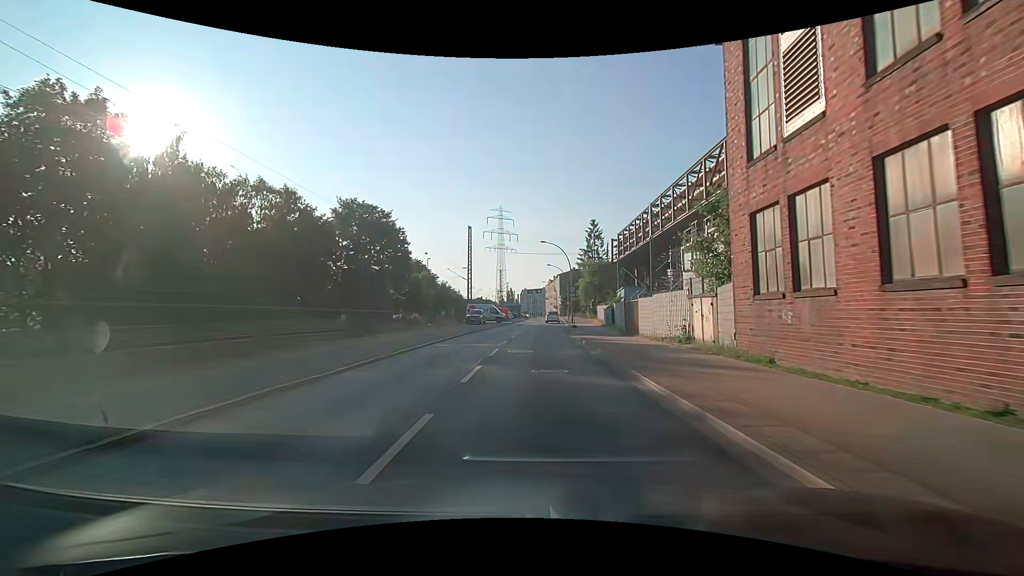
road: secondary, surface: asphalt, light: Day
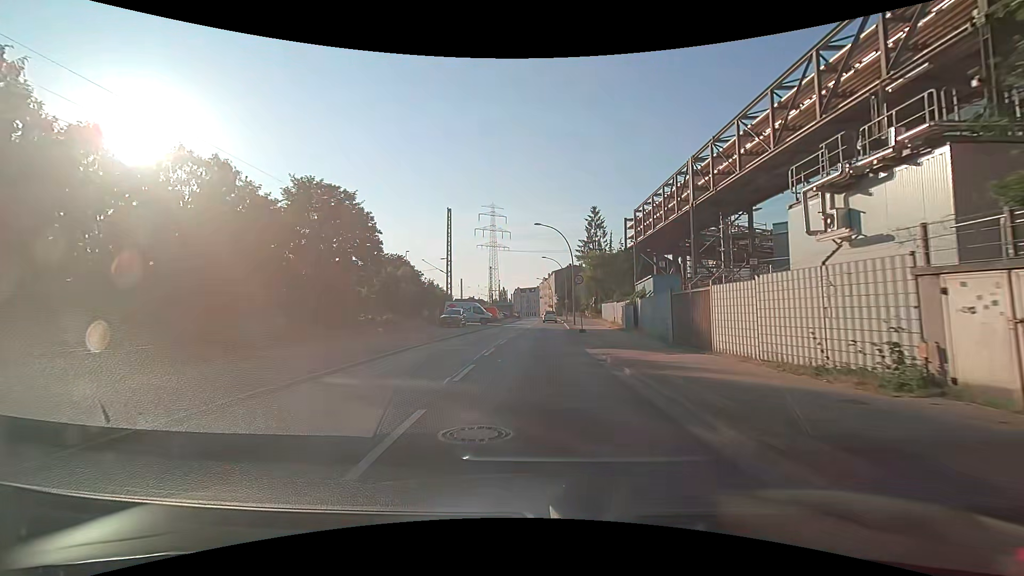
(0.0, +11.7) m; 0°
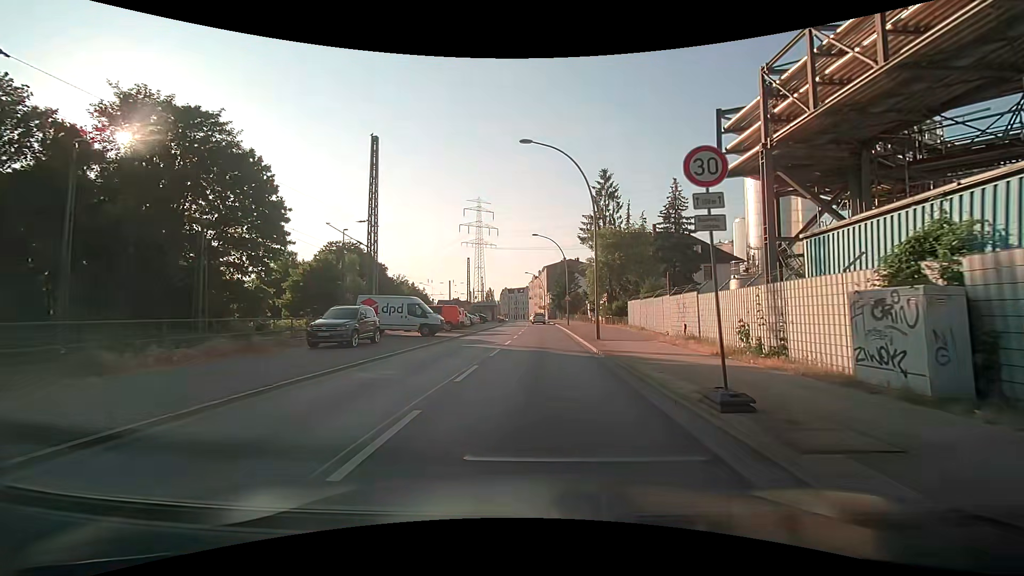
(+0.1, +23.7) m; +2°
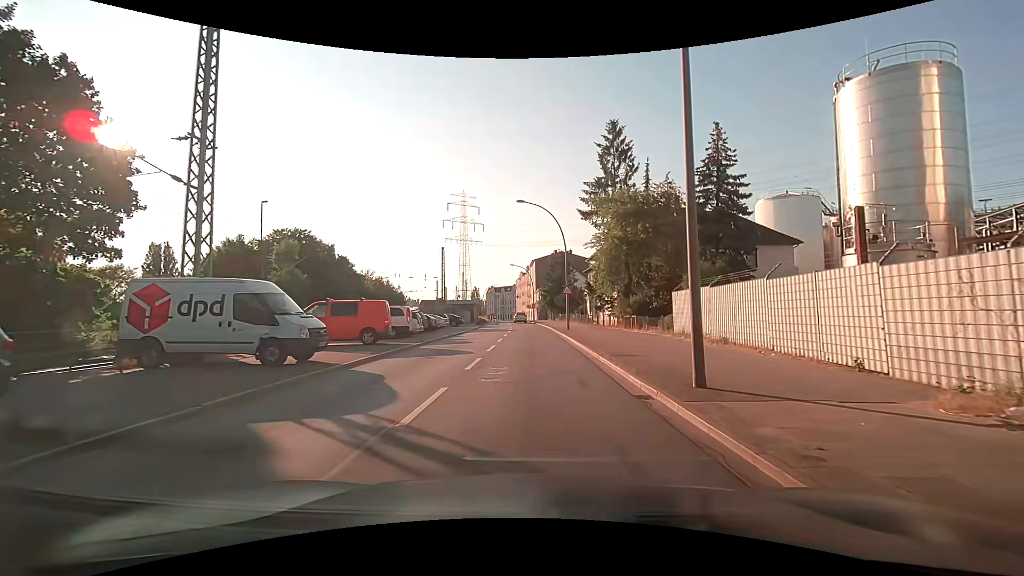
(0.0, +15.9) m; 0°
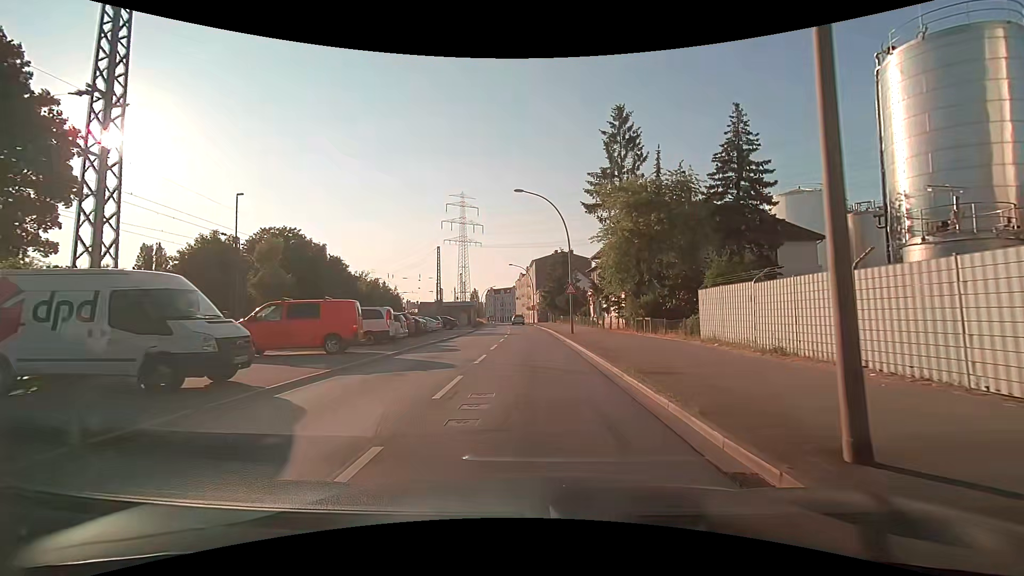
(+0.1, +3.9) m; 0°
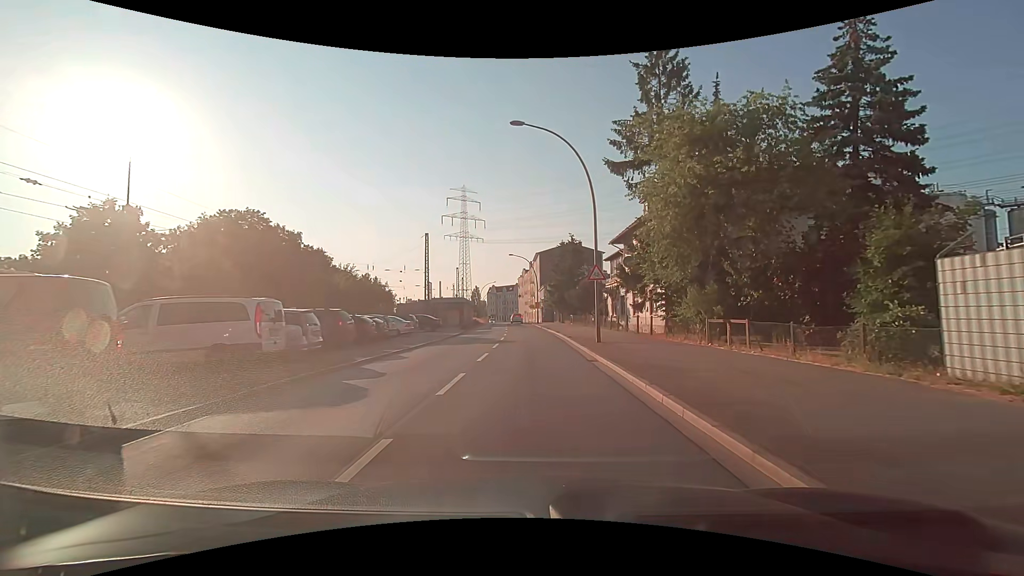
(+0.1, +11.8) m; 0°
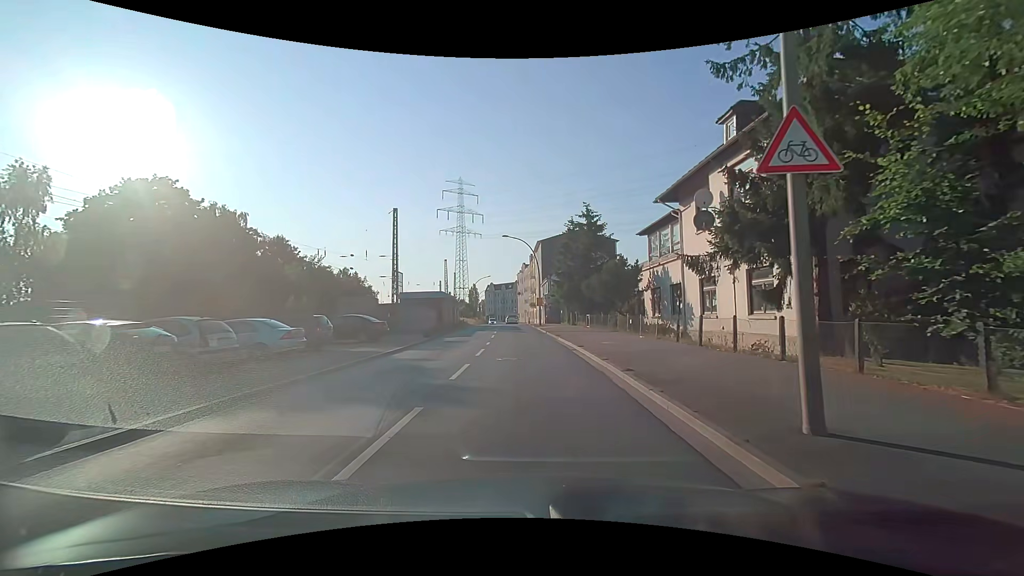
(0.0, +16.3) m; 0°
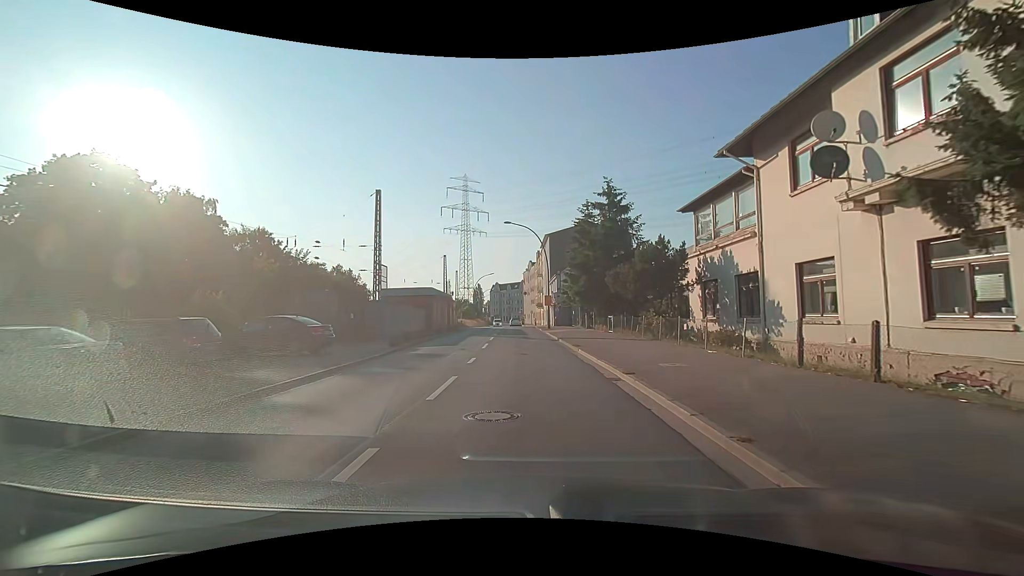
(-0.1, +8.3) m; 0°
(0, +10) (-1, +20) (-1, +30) (-2, +40) (-3, +50) (-3, +60) (-4, +70) (-4, +80) (-5, +90) (-6, +100) m
